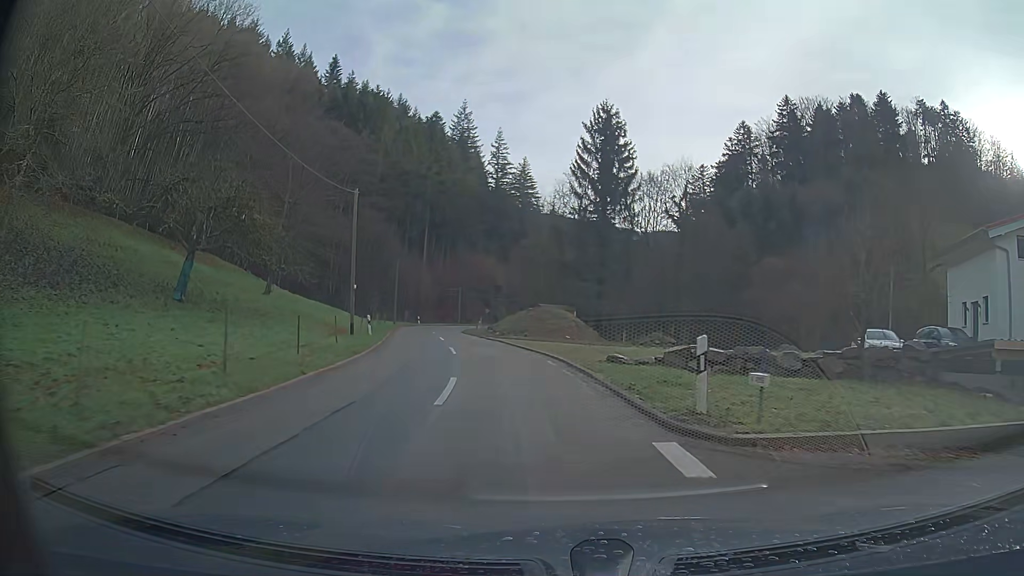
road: tertiary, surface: asphalt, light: Day
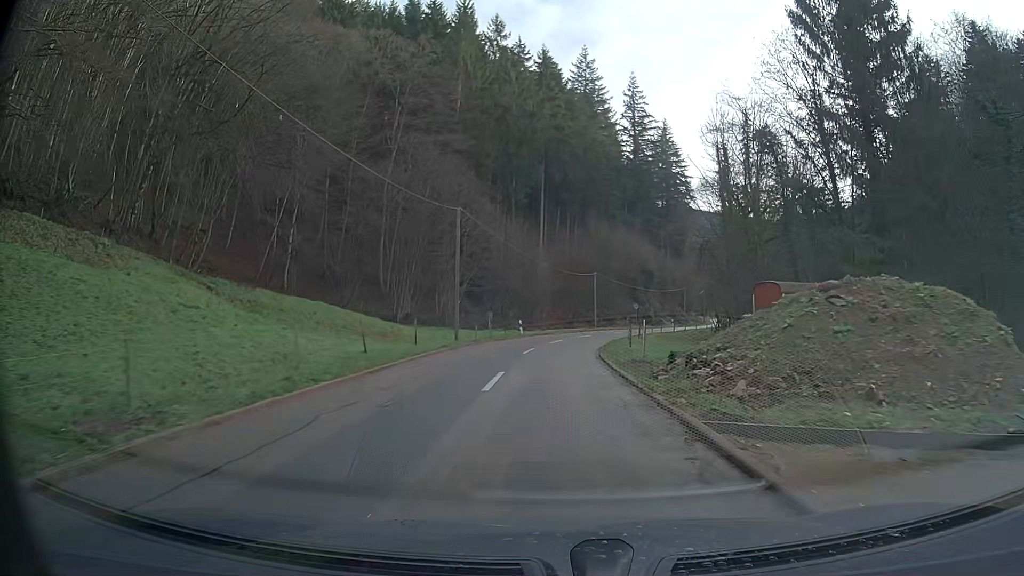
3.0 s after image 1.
(-4.1, +35.4) m; -10°
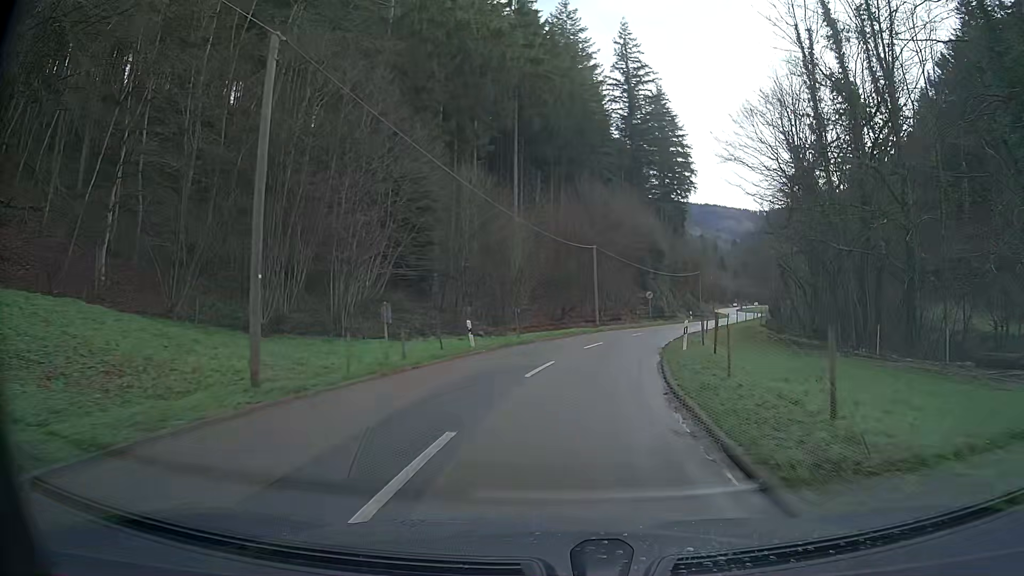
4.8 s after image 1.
(+0.3, +21.8) m; +2°
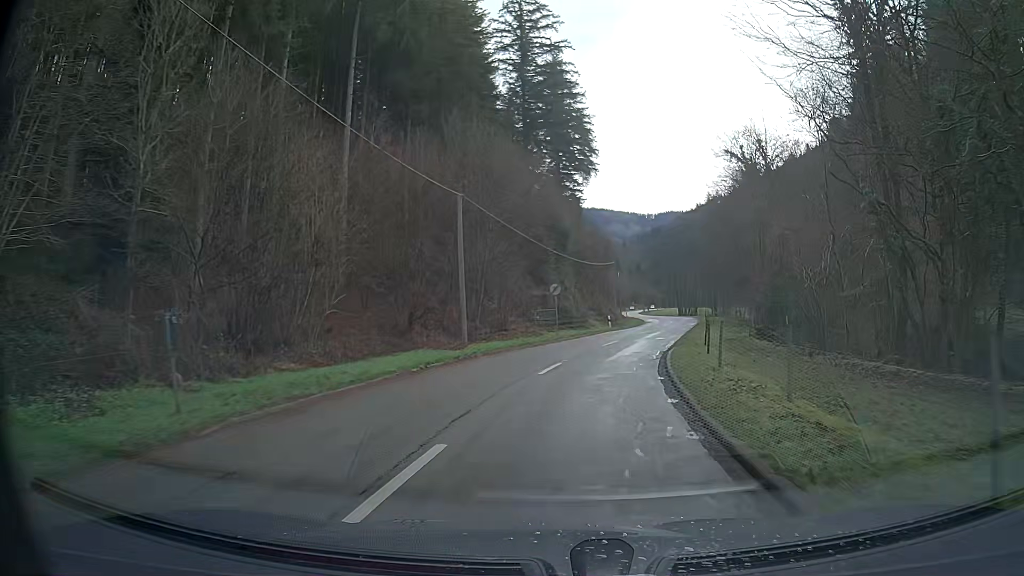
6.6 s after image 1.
(+1.9, +21.6) m; +10°
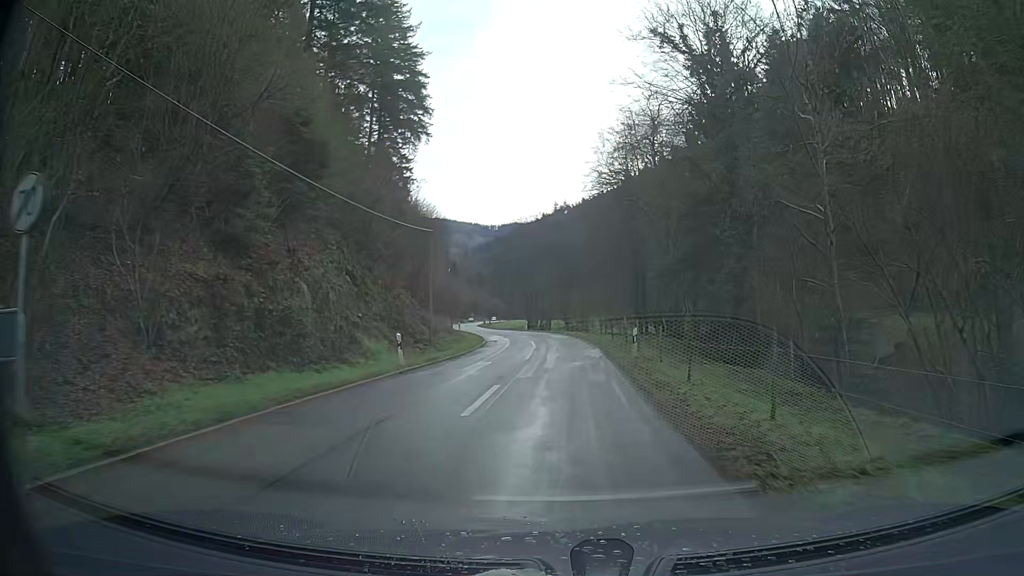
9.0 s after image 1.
(+3.4, +29.1) m; +12°
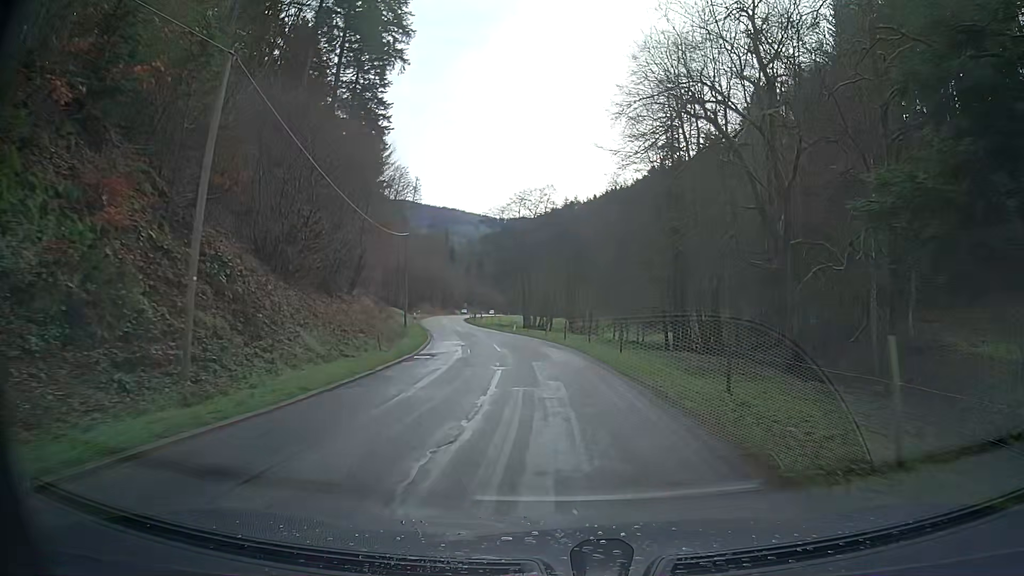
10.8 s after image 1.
(+0.1, +23.2) m; 0°
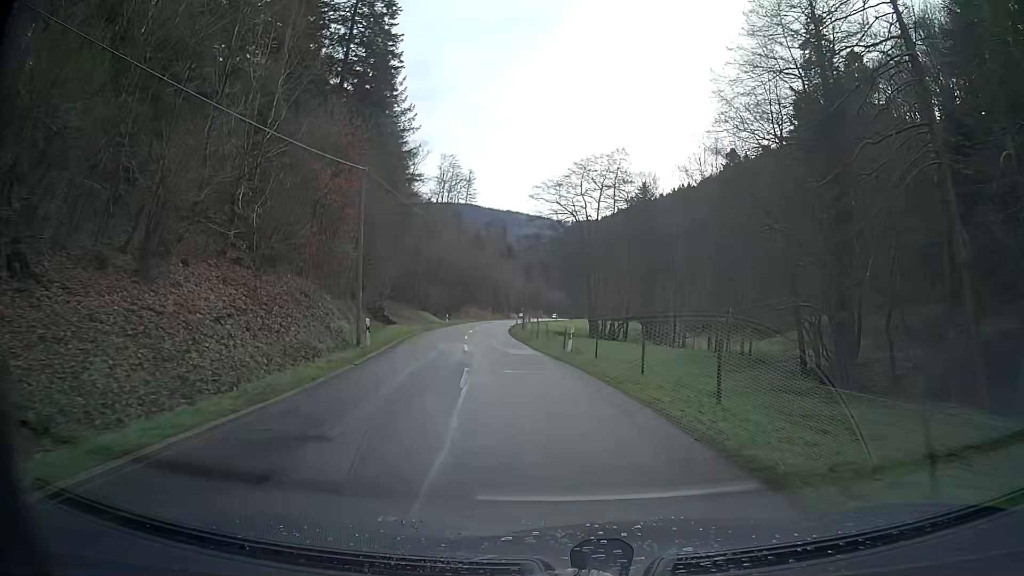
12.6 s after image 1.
(-1.3, +23.7) m; -7°
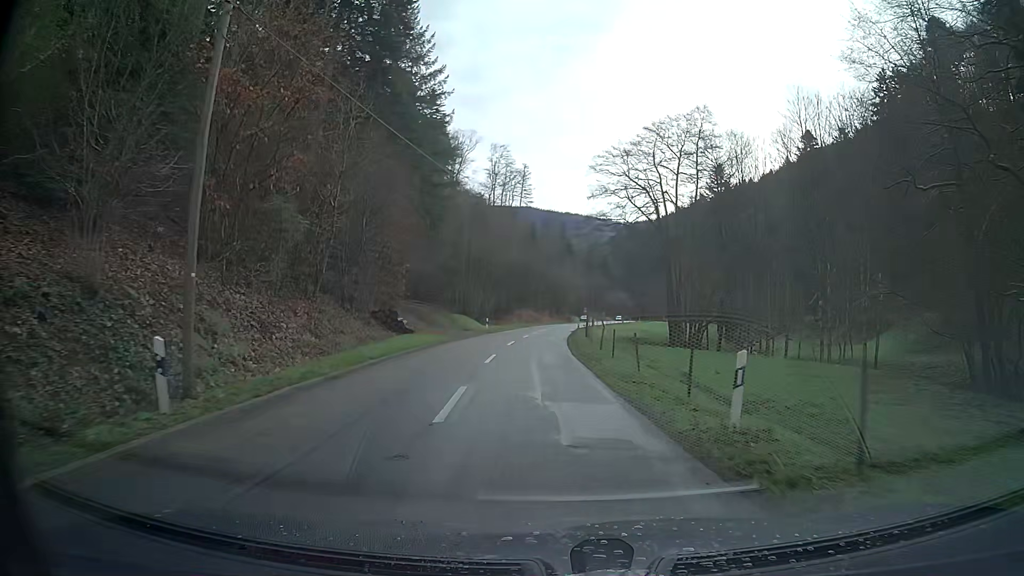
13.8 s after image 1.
(-0.6, +15.7) m; -4°
(0, +10) (0, +20) (0, +30) (0, +40) (0, +50) (+1, +60) (+1, +70) (+2, +80) (+4, +90) (+5, +100) m
